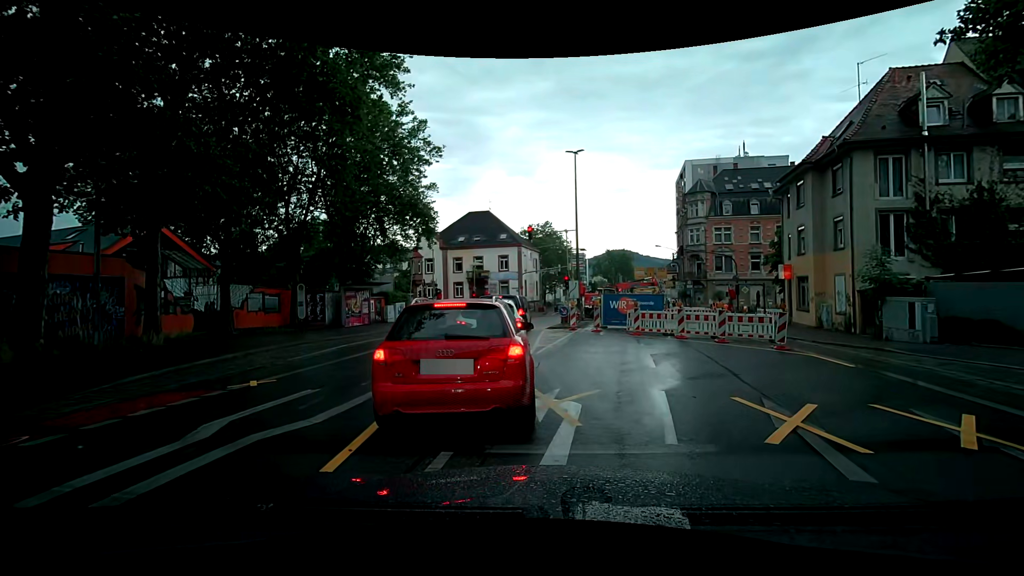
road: secondary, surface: asphalt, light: Day
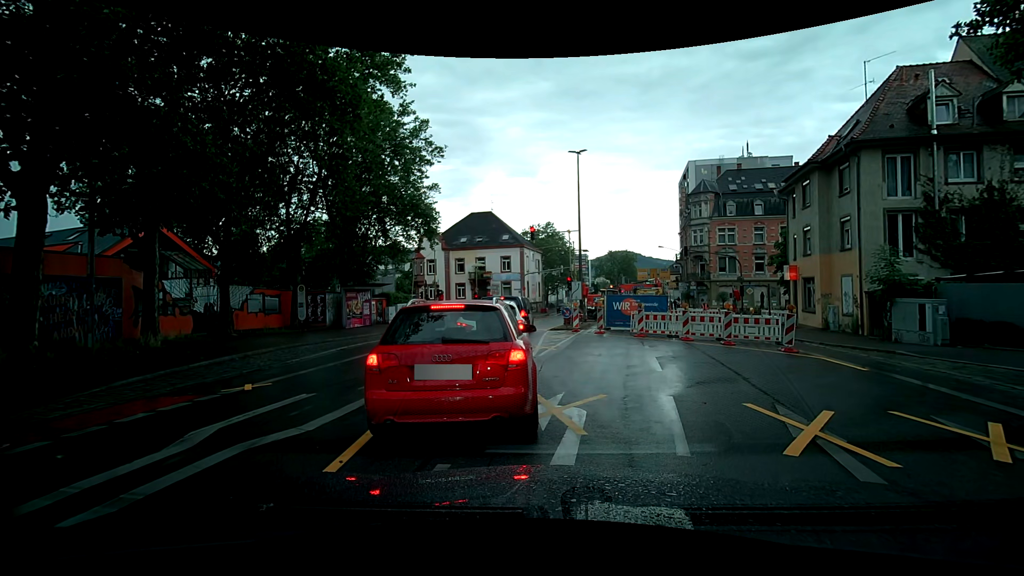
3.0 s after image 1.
(0.0, +0.4) m; 0°
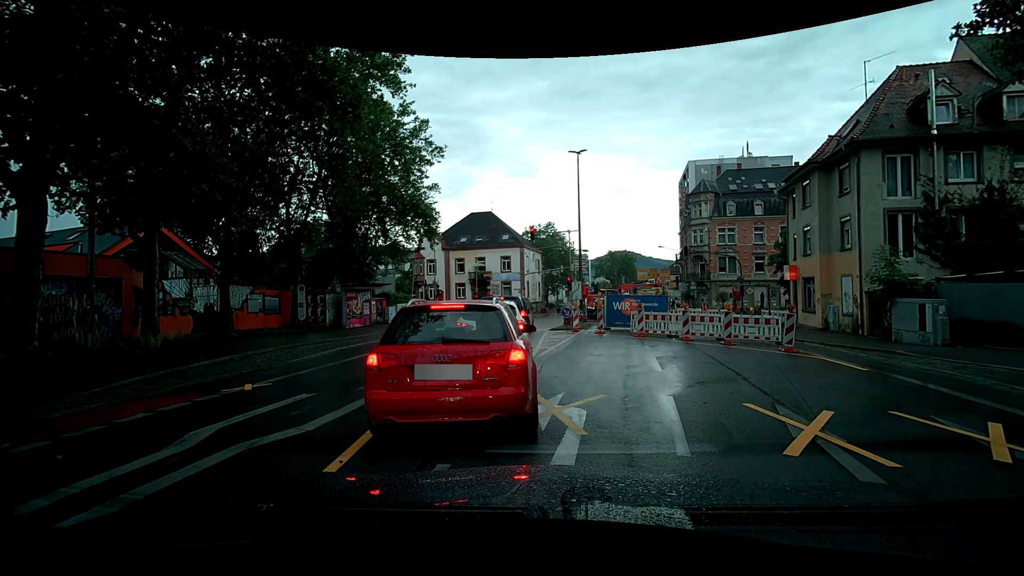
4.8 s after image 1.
(0.0, 0.0) m; 0°
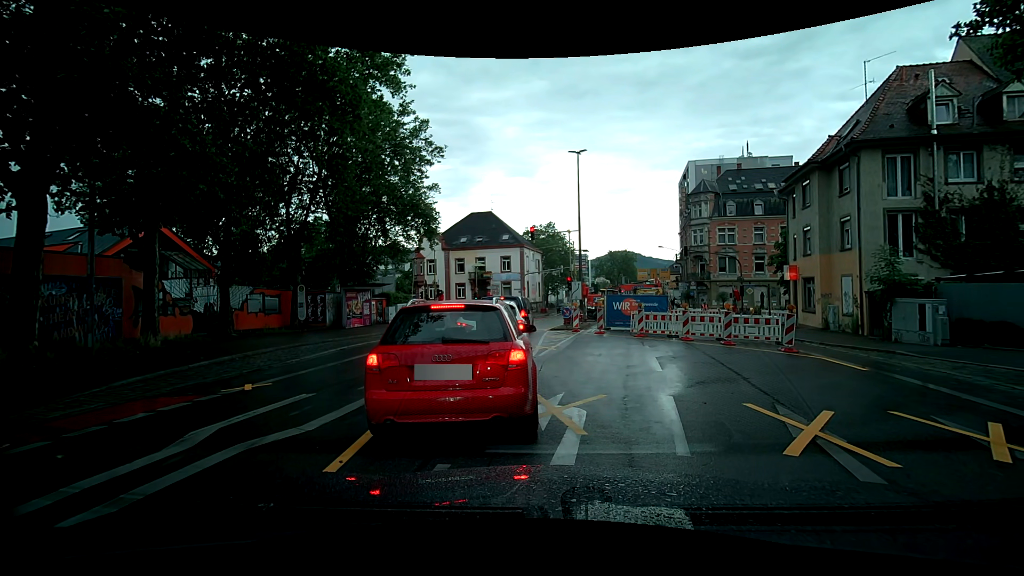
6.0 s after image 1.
(0.0, 0.0) m; 0°
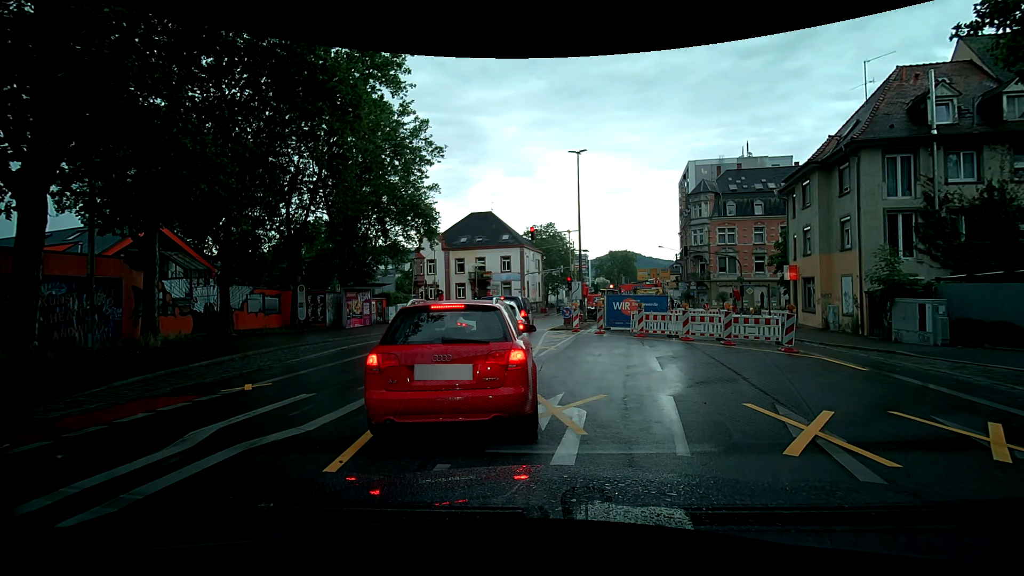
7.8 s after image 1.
(0.0, 0.0) m; 0°
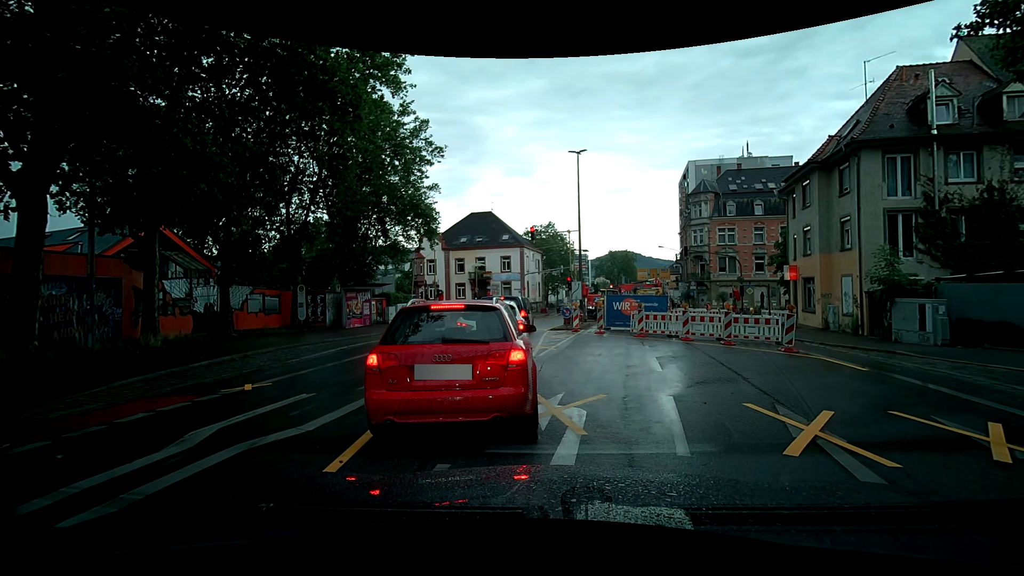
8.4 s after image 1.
(0.0, 0.0) m; 0°
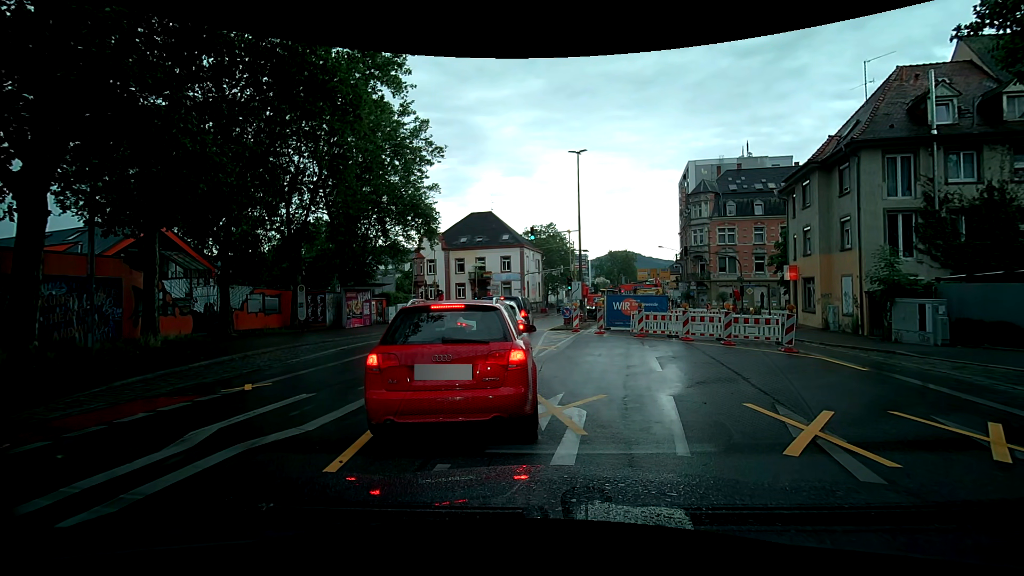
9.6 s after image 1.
(0.0, 0.0) m; 0°
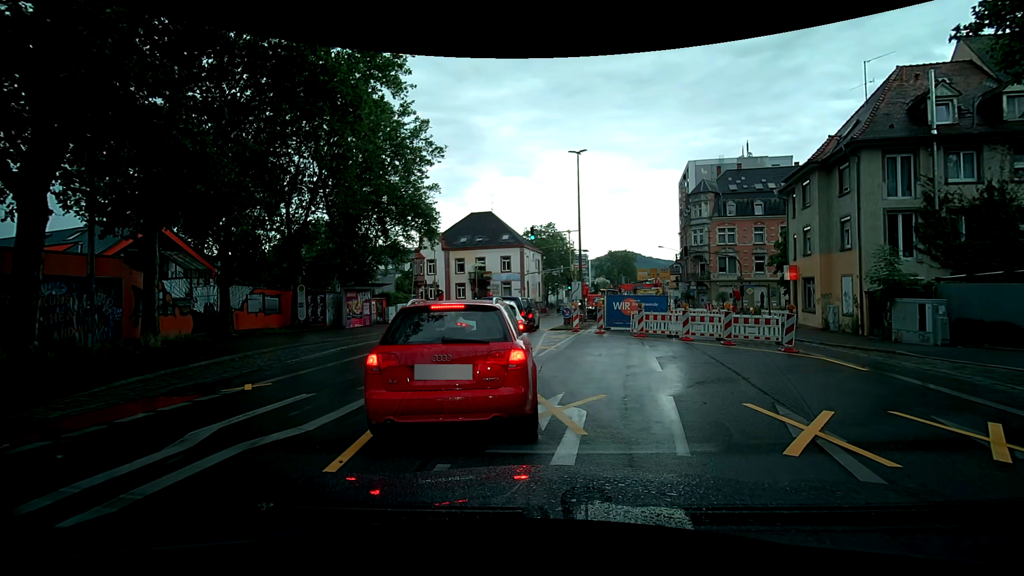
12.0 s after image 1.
(0.0, 0.0) m; 0°
(0, +10) (-1, +20) (-2, +30) (-1, +40) (0, +50) (+2, +59) (+7, +68) (+11, +77) (+14, +87) (+16, +97) m
